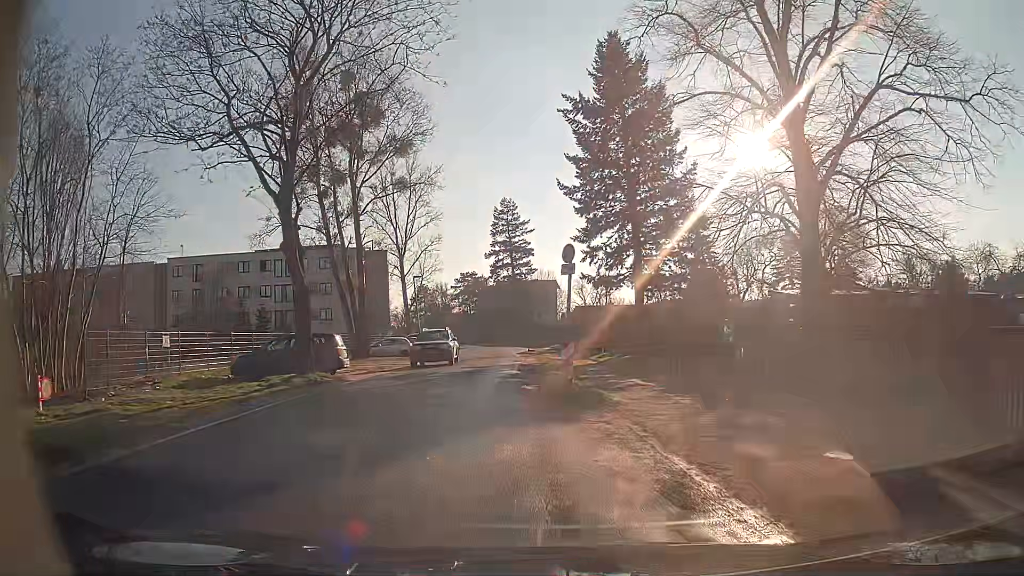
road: residential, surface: asphalt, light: Day
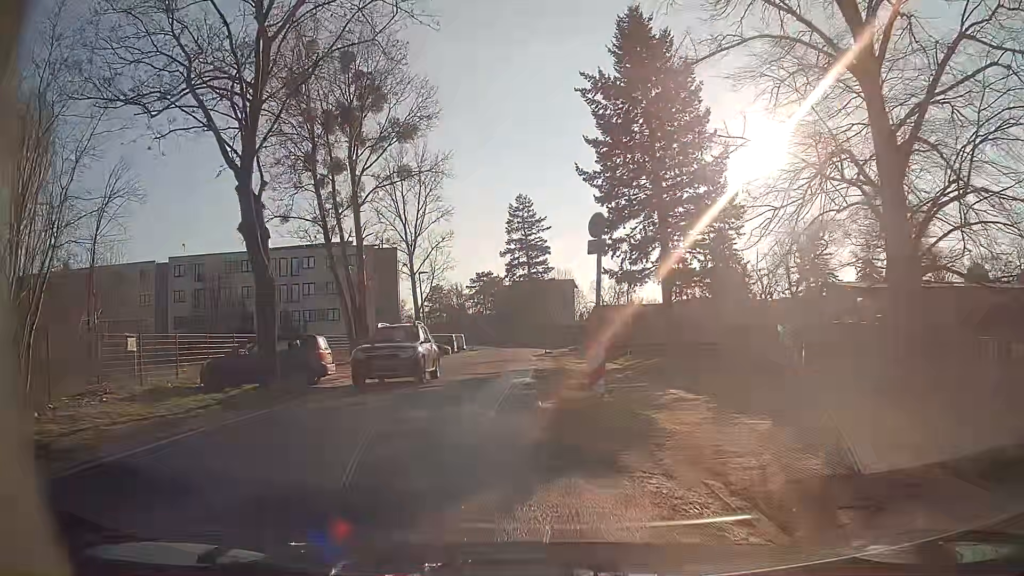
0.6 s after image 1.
(0.0, +3.8) m; -1°
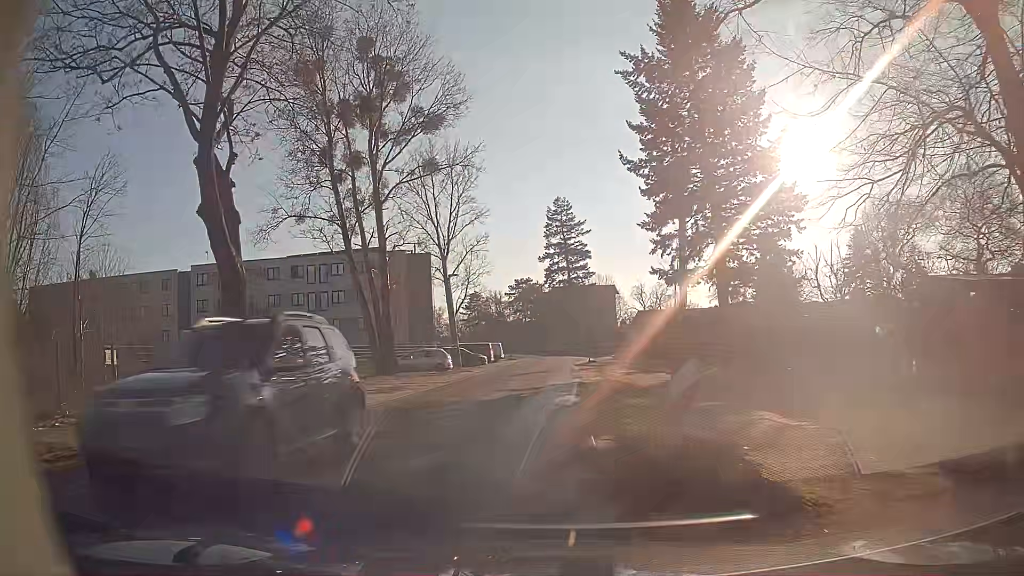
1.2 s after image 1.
(-0.1, +3.7) m; -4°
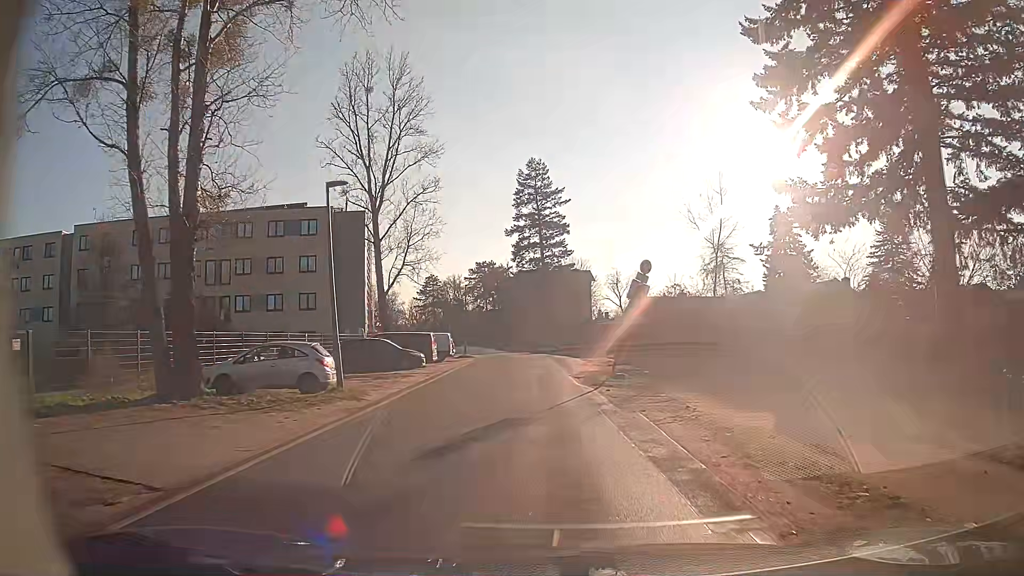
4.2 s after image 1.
(-0.7, +20.4) m; +4°
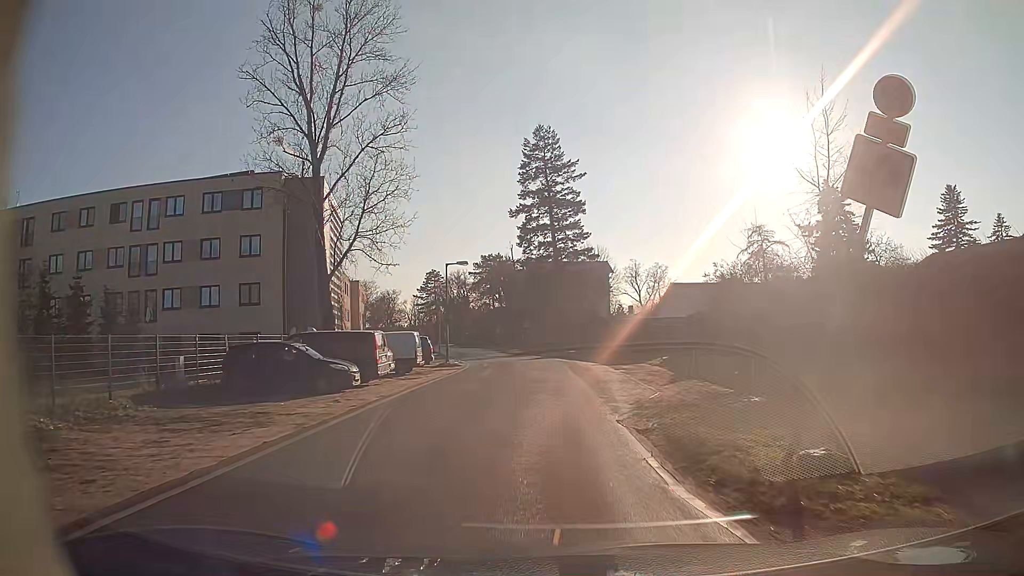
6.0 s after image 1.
(-0.2, +14.5) m; -1°
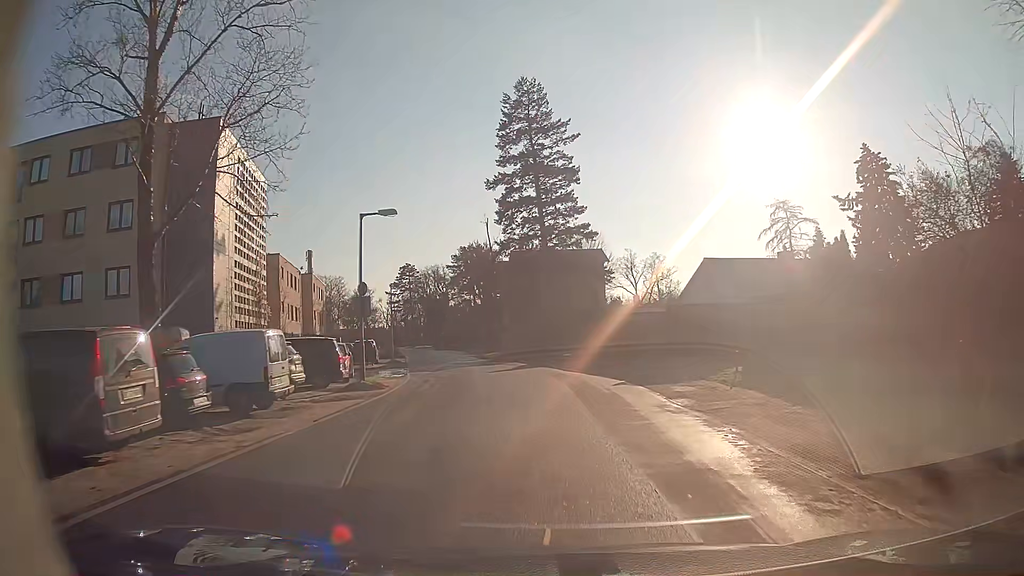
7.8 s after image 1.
(-0.2, +14.9) m; +1°
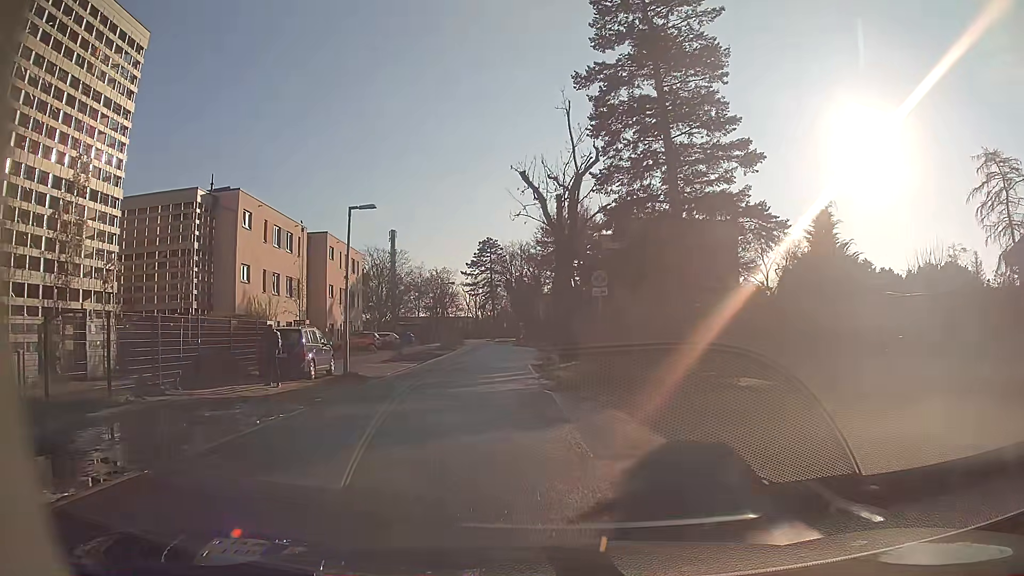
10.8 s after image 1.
(-1.1, +25.7) m; -9°
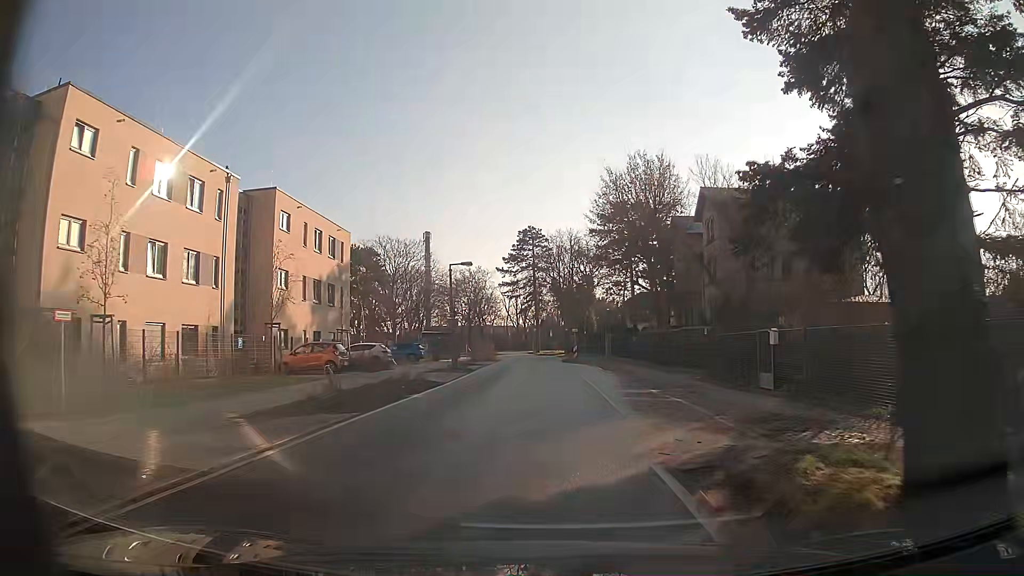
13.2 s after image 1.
(-1.4, +21.2) m; -4°
(0, +10) (0, +20) (0, +30) (0, +40) (0, +50) (0, +60) (-1, +70) (-2, +80) (-4, +90) (-6, +100) m
